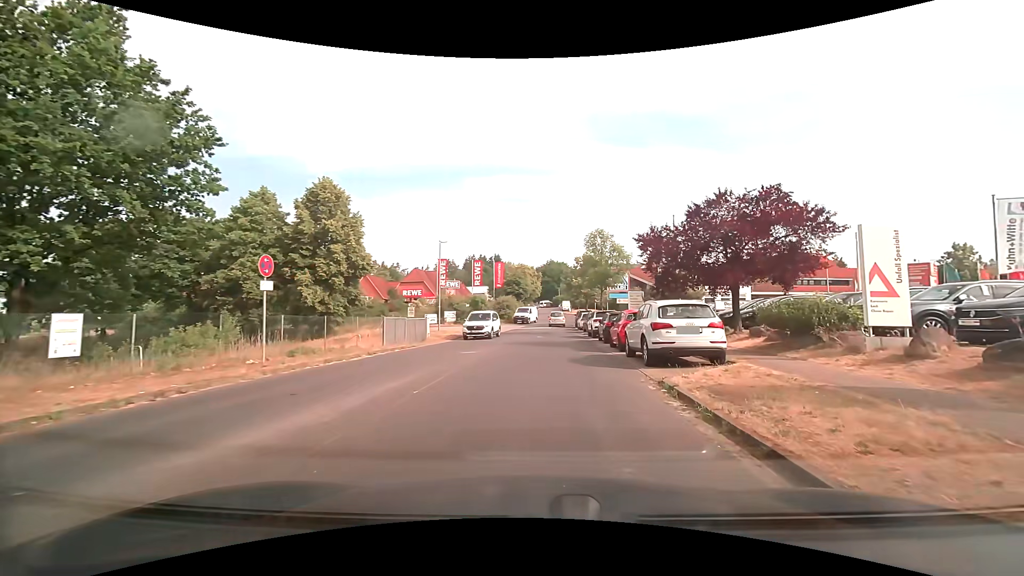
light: Day
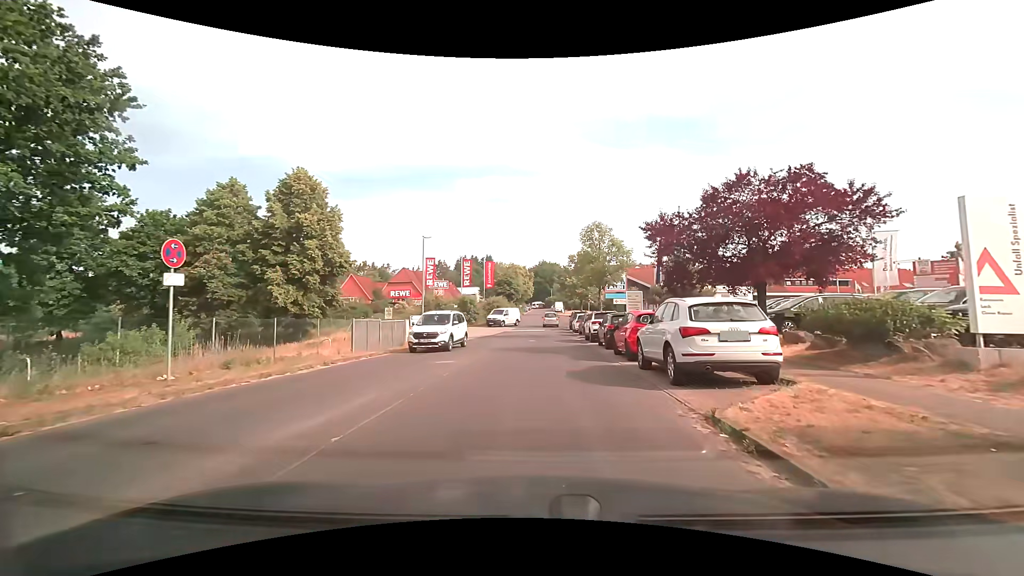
(0.0, +3.2) m; +2°
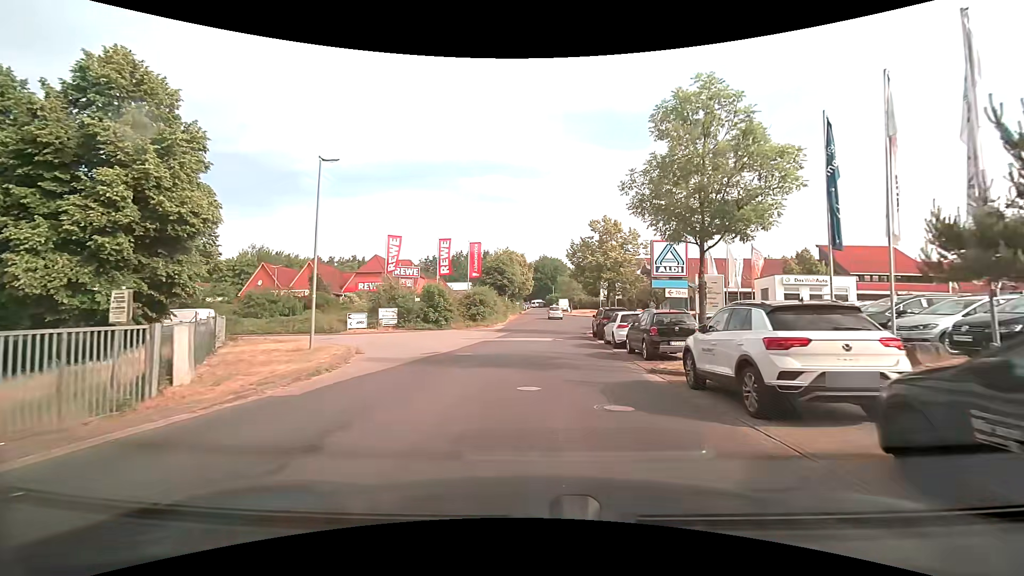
(-0.2, +18.9) m; 0°
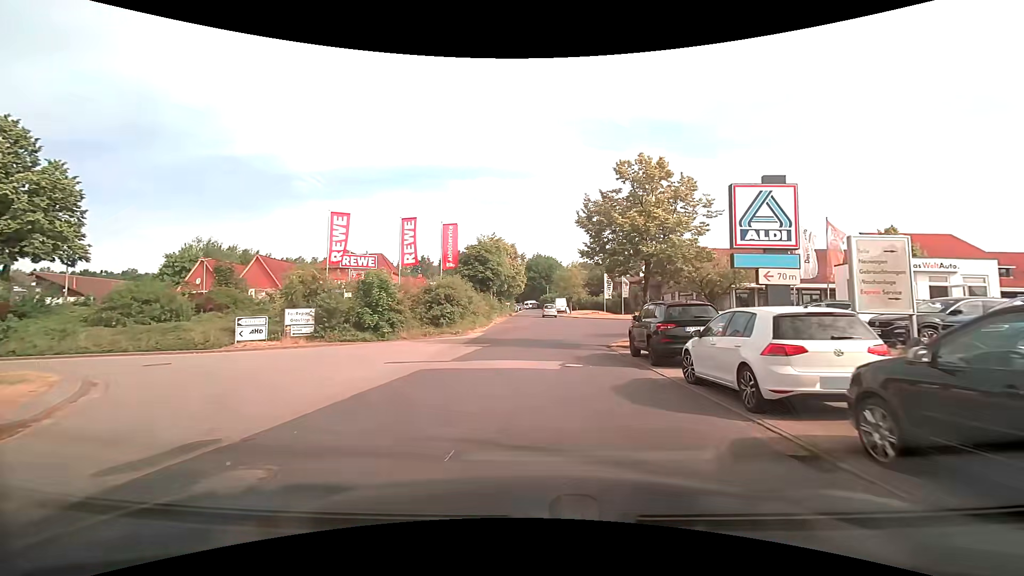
(0.0, +13.0) m; 0°
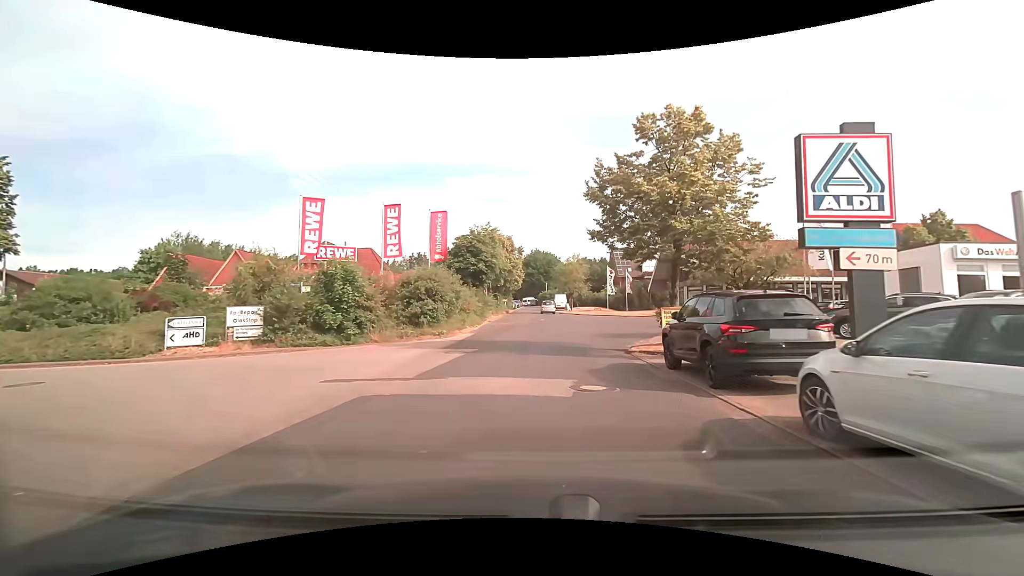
(0.0, +4.4) m; +1°
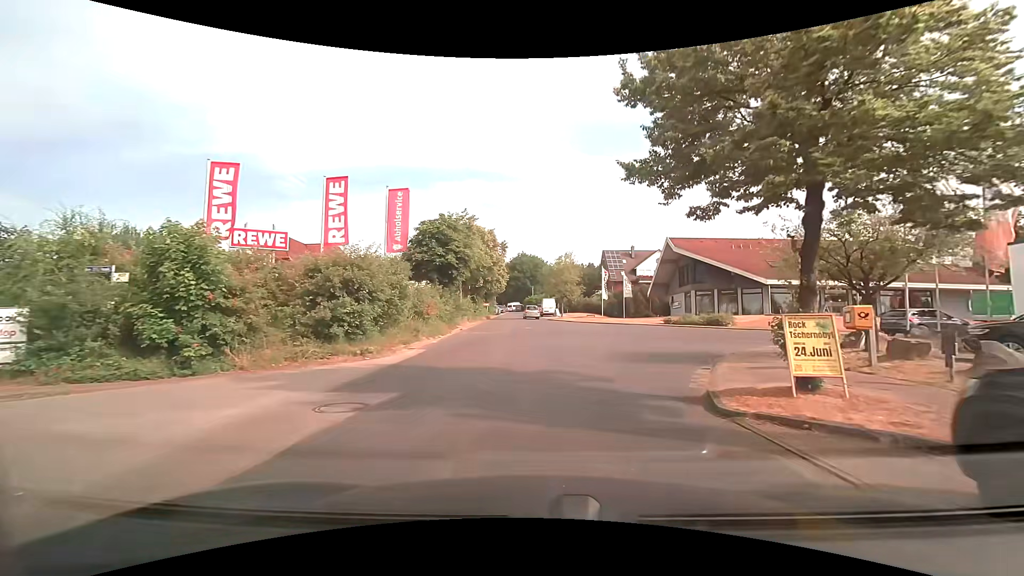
(0.0, +8.5) m; 0°
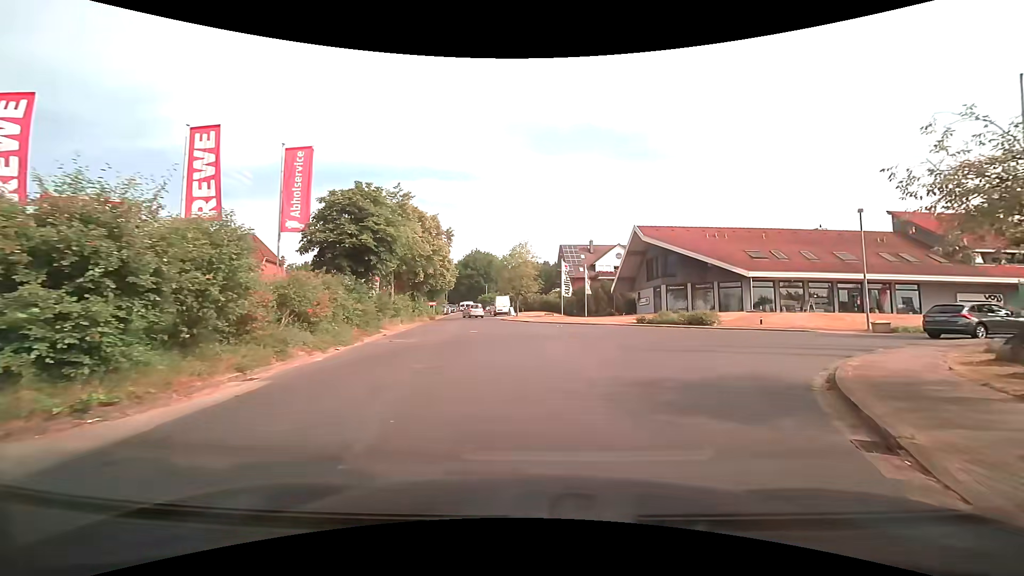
(+0.3, +7.3) m; +5°
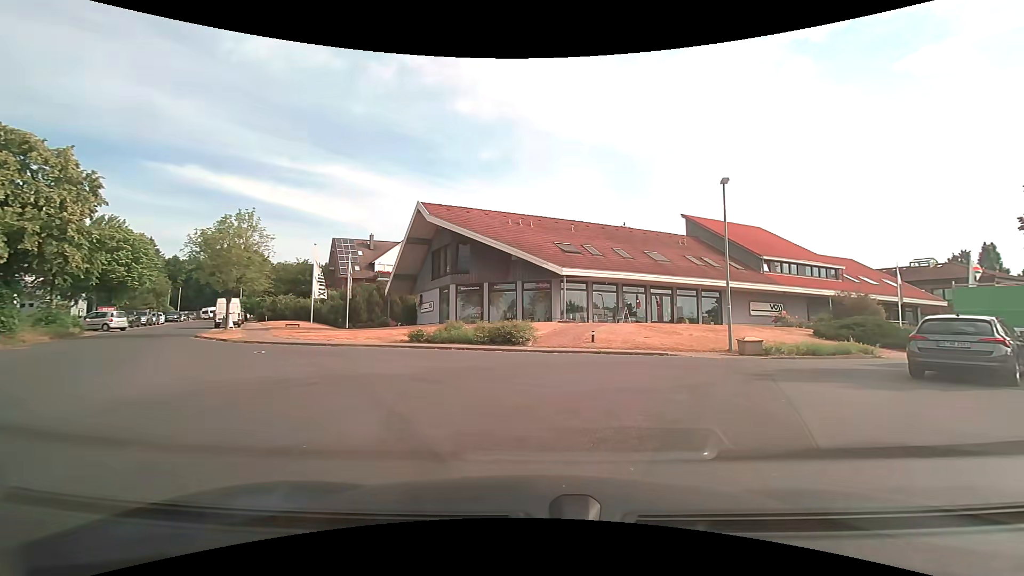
(+2.9, +14.1) m; +24°
(+2, +10) (+8, +18) (+17, +23) (+25, +28) (+34, +33) (+43, +37) (+52, +42) (+61, +46) (+69, +51) (+78, +56) m
